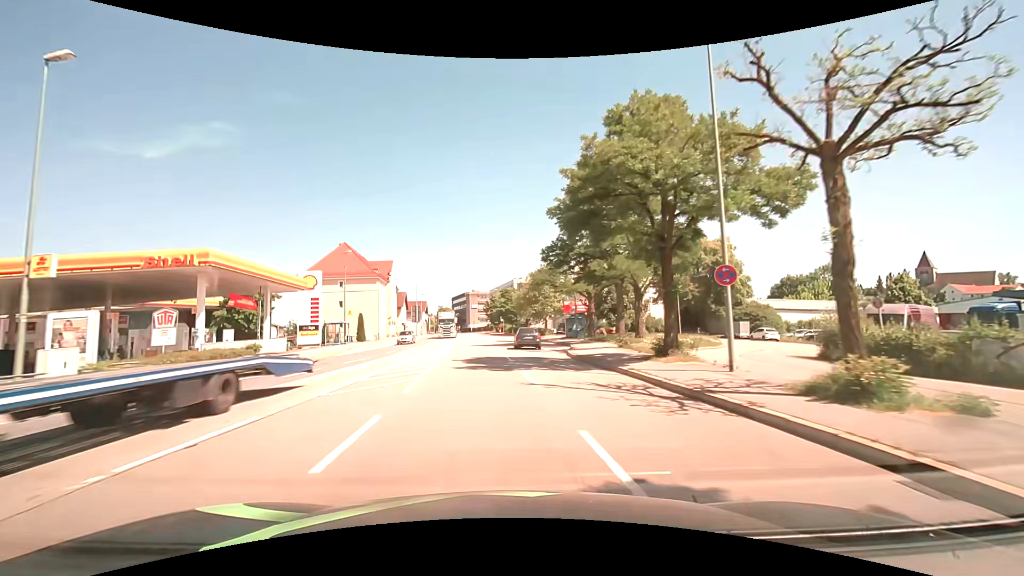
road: primary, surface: asphalt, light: Day
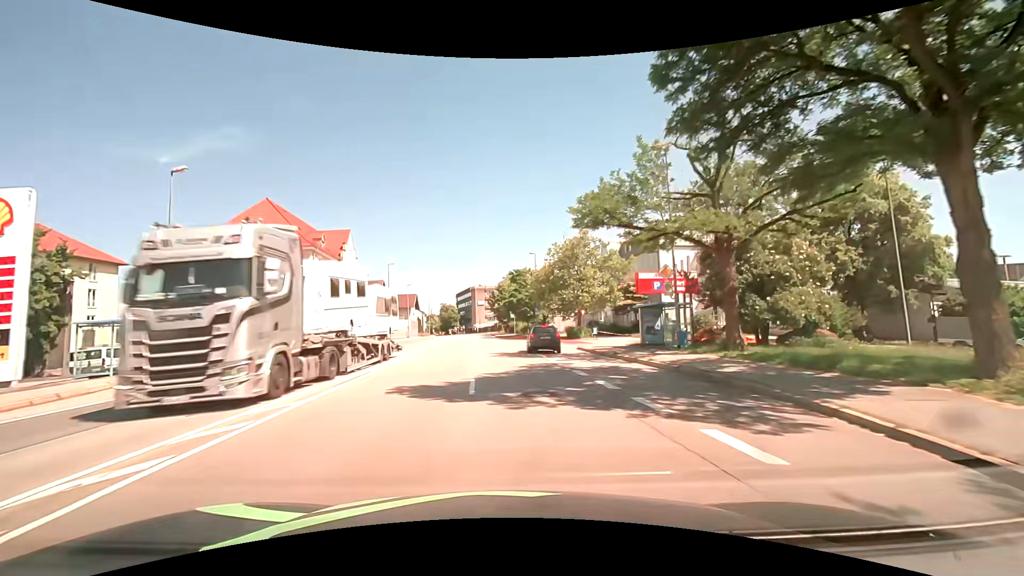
(0.0, +29.5) m; -1°
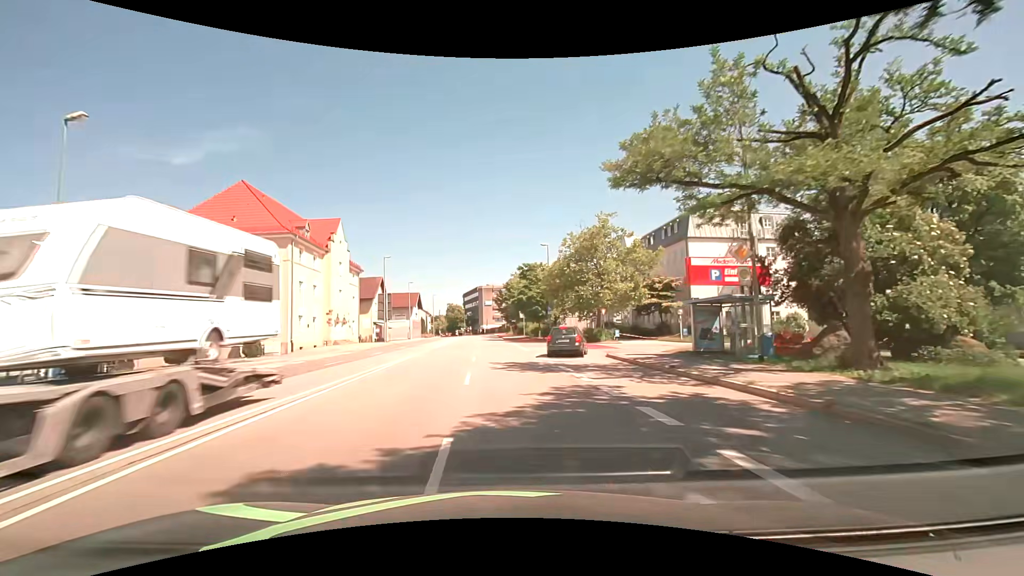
(0.0, +6.9) m; -1°
(0, +10) (0, +20) (-1, +30) (-1, +40) (-1, +50) (-2, +60) (-2, +70) (-3, +80) (-3, +90) (-4, +100) m
